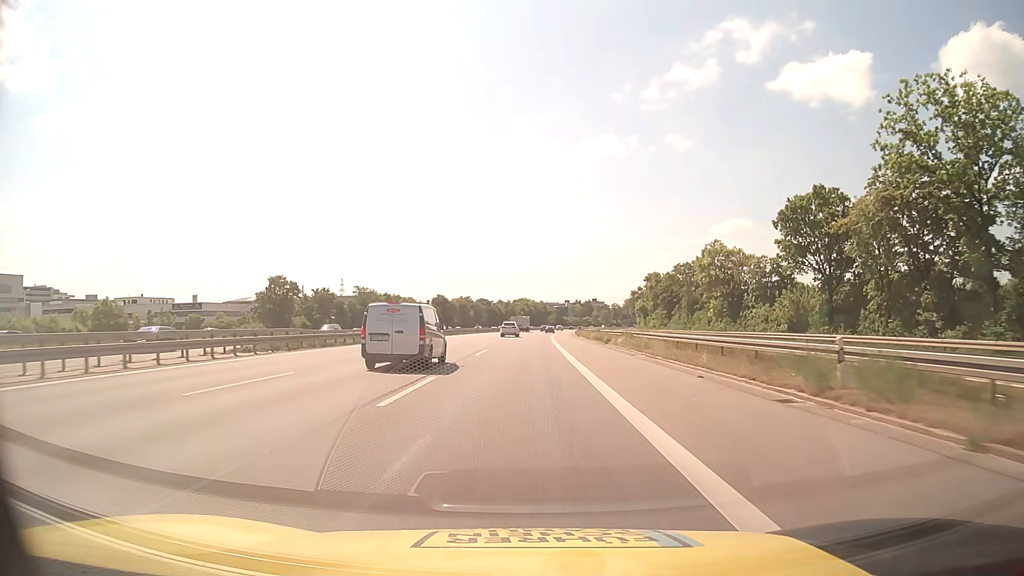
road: motorway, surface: asphalt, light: Day
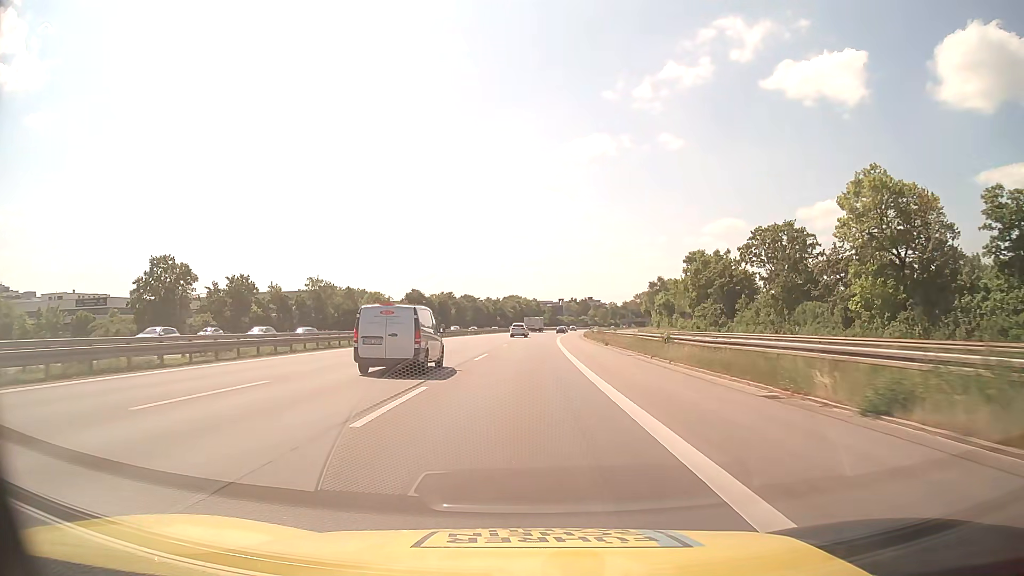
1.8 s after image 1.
(+0.2, +37.9) m; +1°
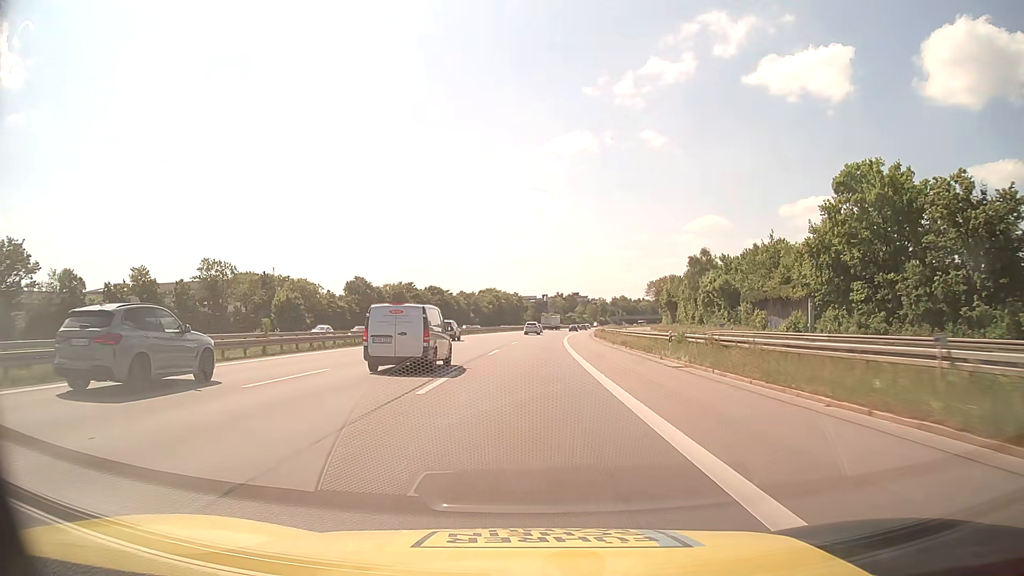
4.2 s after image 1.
(+0.7, +49.7) m; +2°
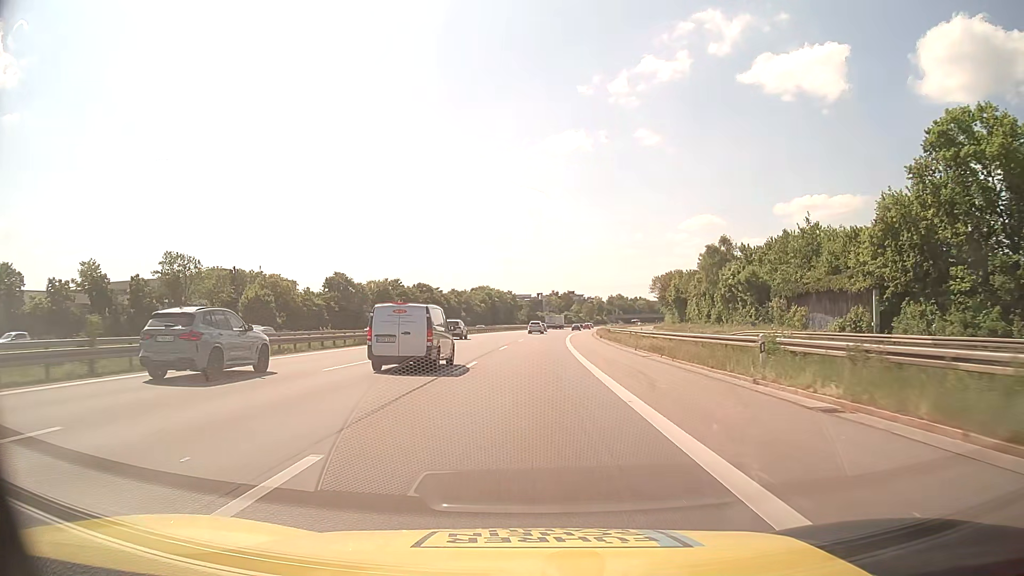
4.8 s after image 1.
(0.0, +12.3) m; 0°
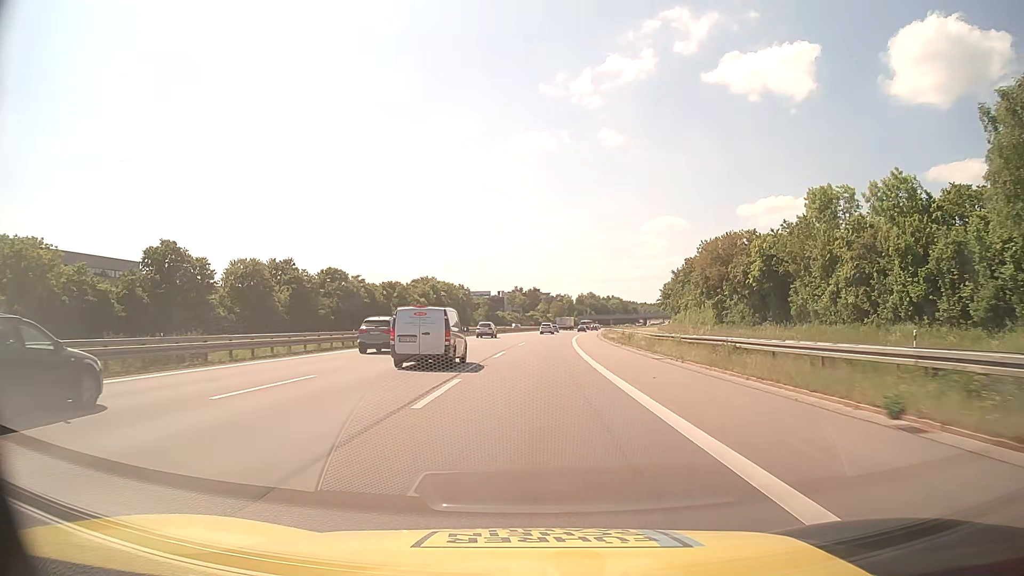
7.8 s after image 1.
(+1.5, +61.4) m; +3°
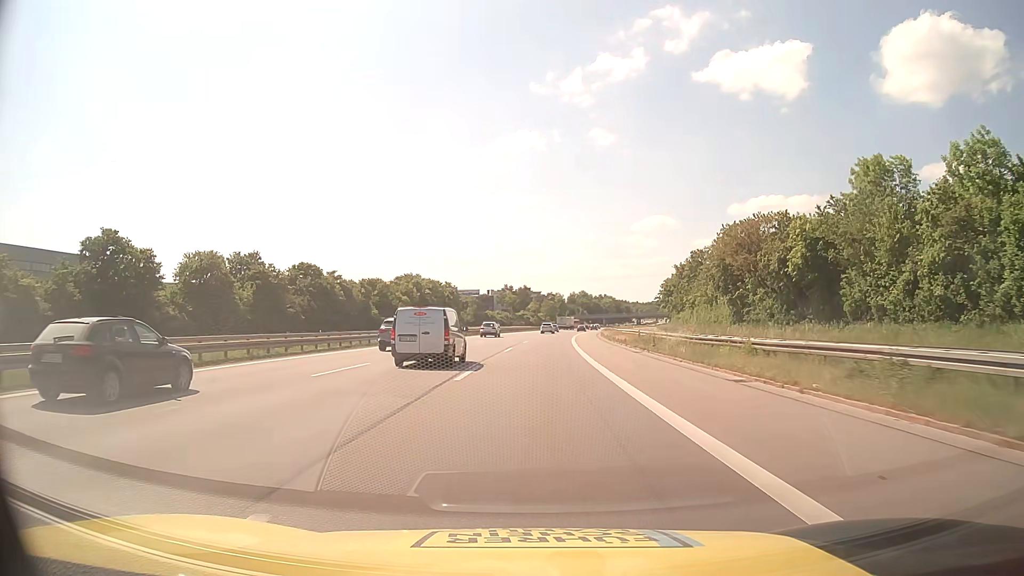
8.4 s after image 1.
(+0.1, +12.4) m; +1°
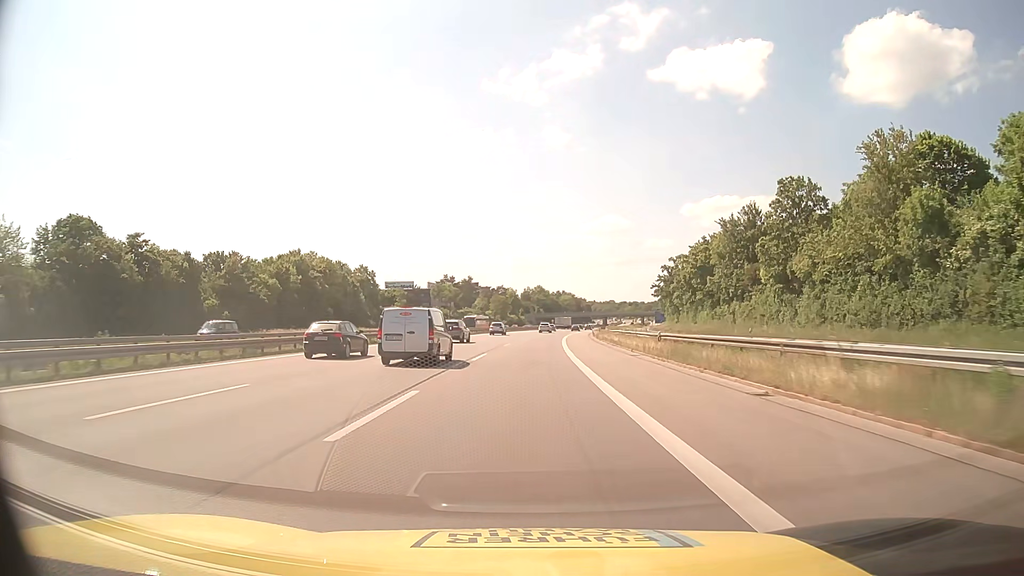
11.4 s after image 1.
(+2.4, +62.9) m; +4°
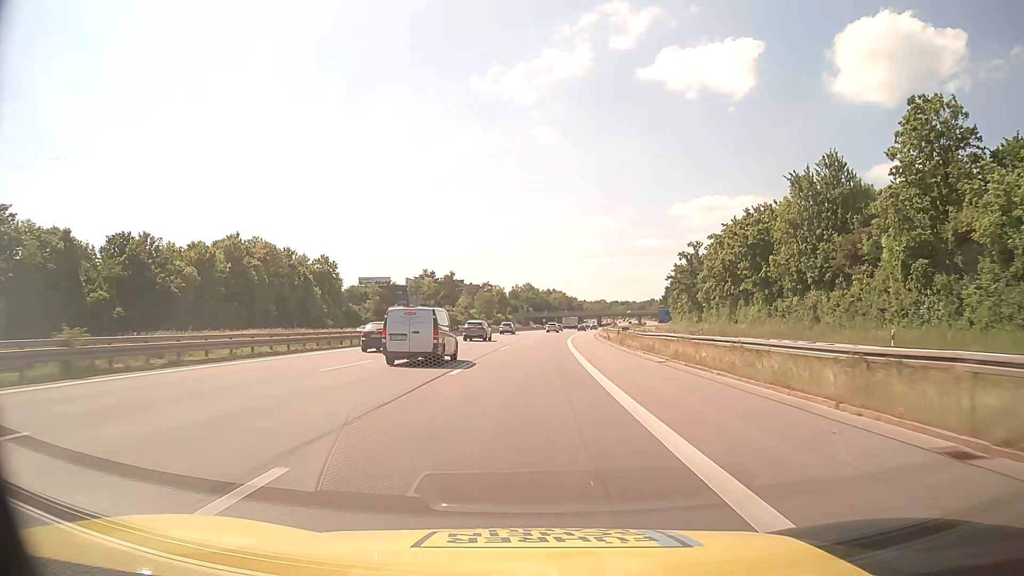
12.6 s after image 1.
(+0.2, +25.5) m; +1°
(0, +10) (0, +20) (0, +30) (+1, +40) (+1, +50) (+2, +60) (+3, +70) (+4, +80) (+4, +90) (+6, +100) m
